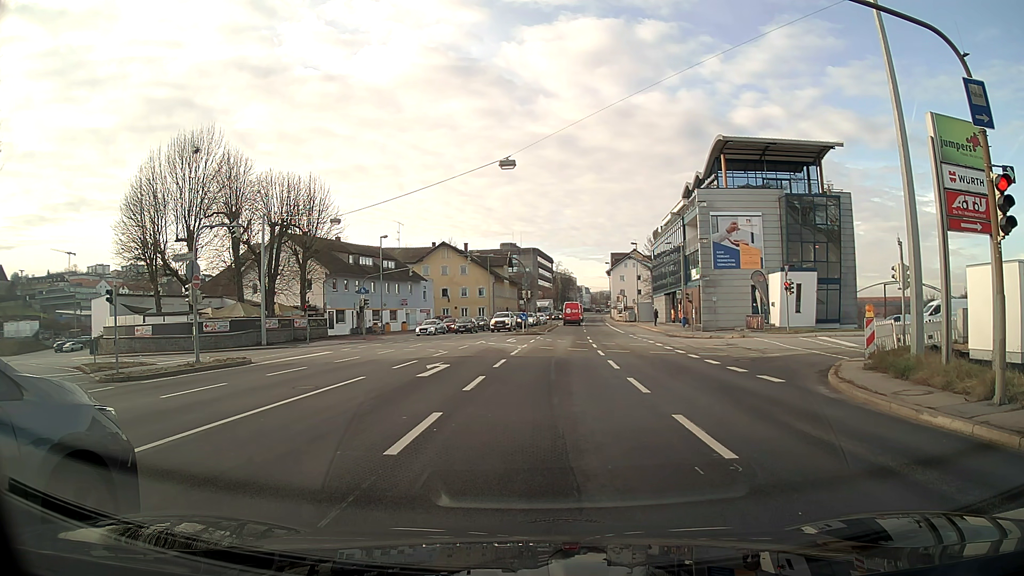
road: primary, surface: asphalt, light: Day
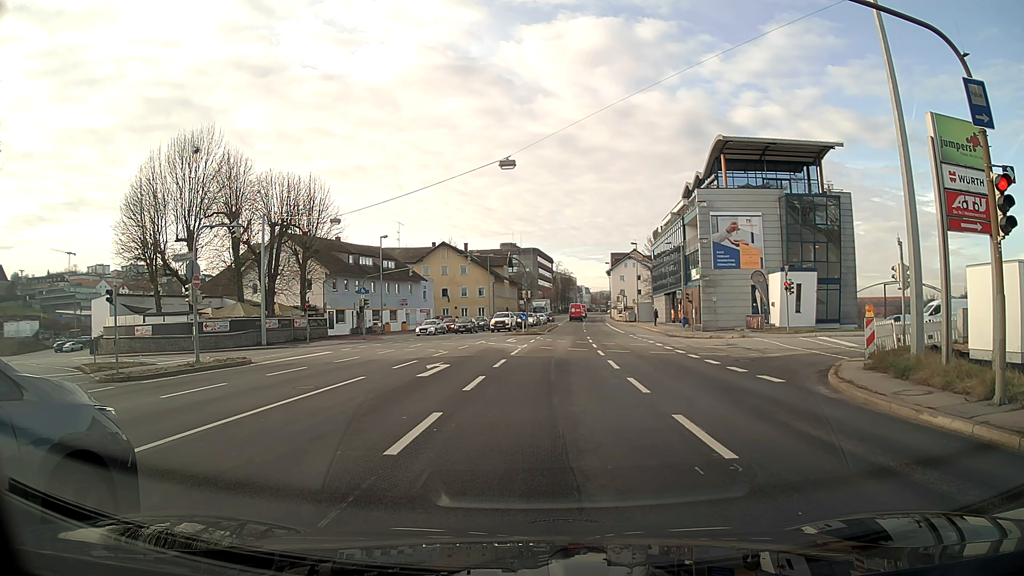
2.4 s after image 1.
(0.0, 0.0) m; 0°
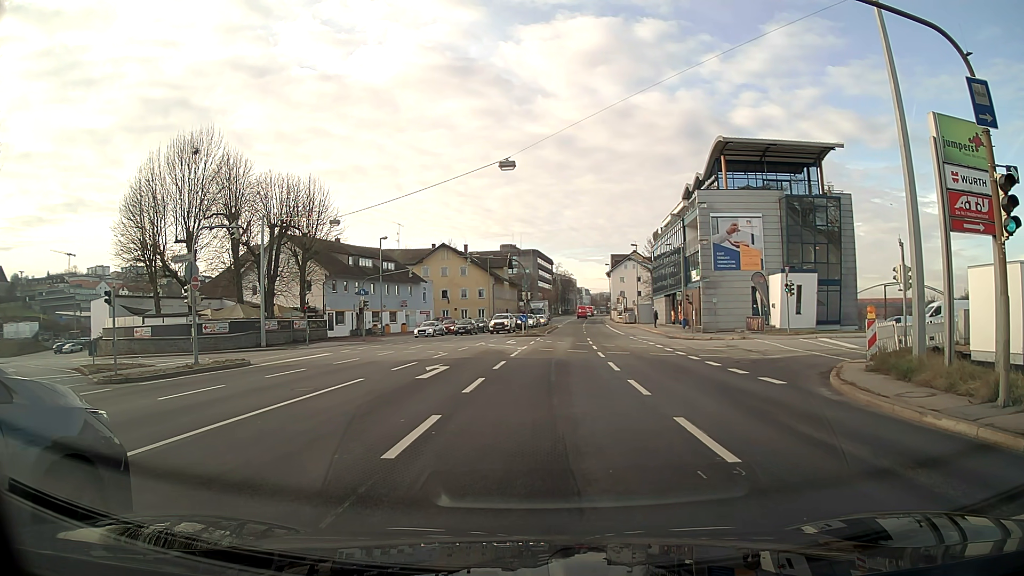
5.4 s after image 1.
(0.0, +0.1) m; 0°
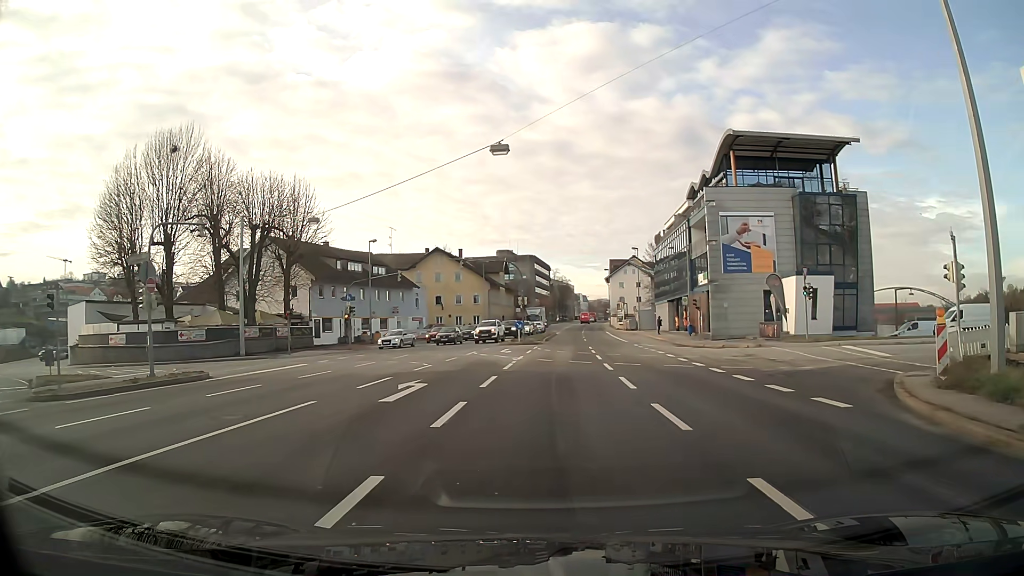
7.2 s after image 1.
(0.0, +3.8) m; +1°
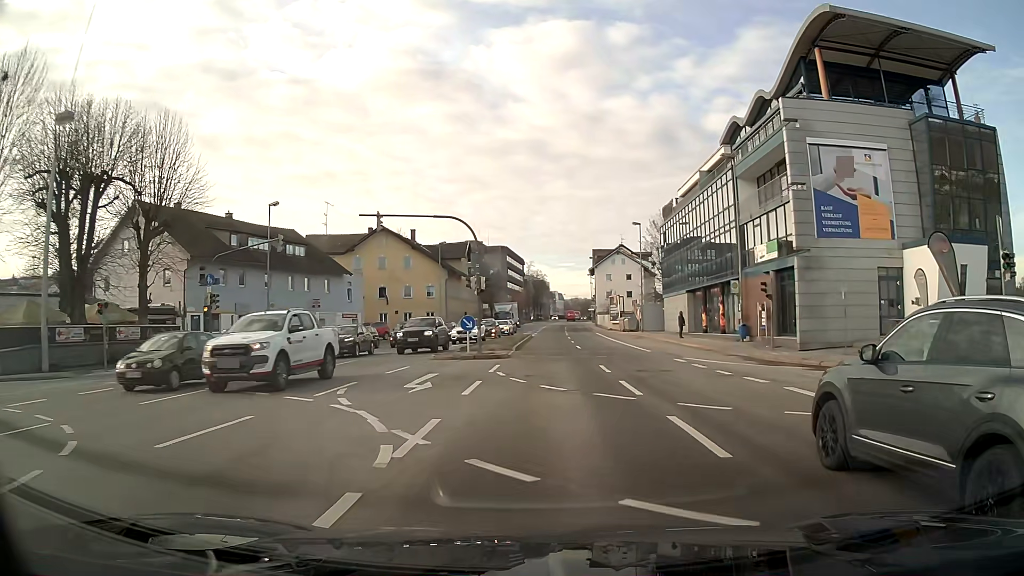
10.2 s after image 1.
(+0.4, +21.1) m; +2°
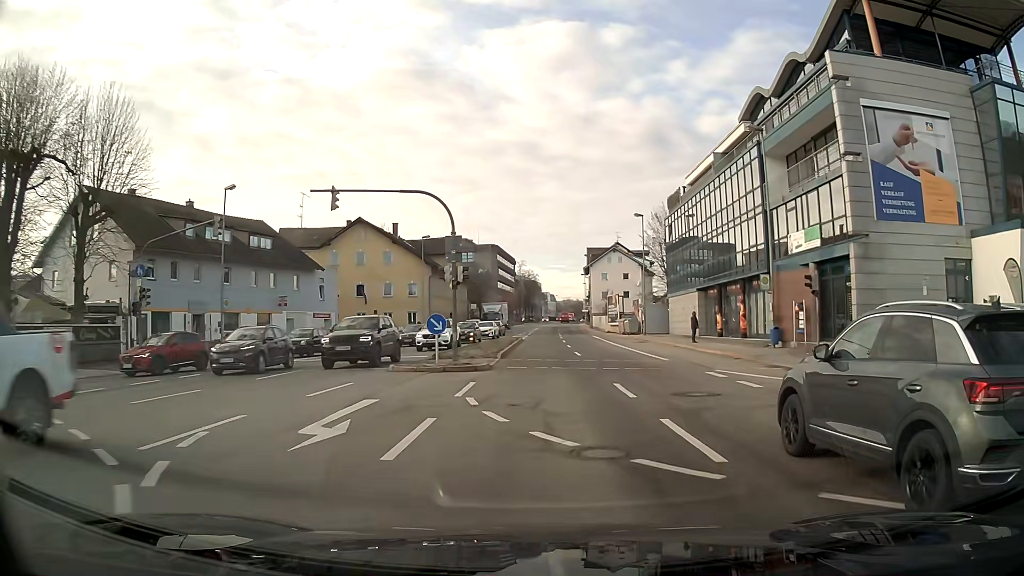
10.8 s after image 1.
(0.0, +6.3) m; +1°
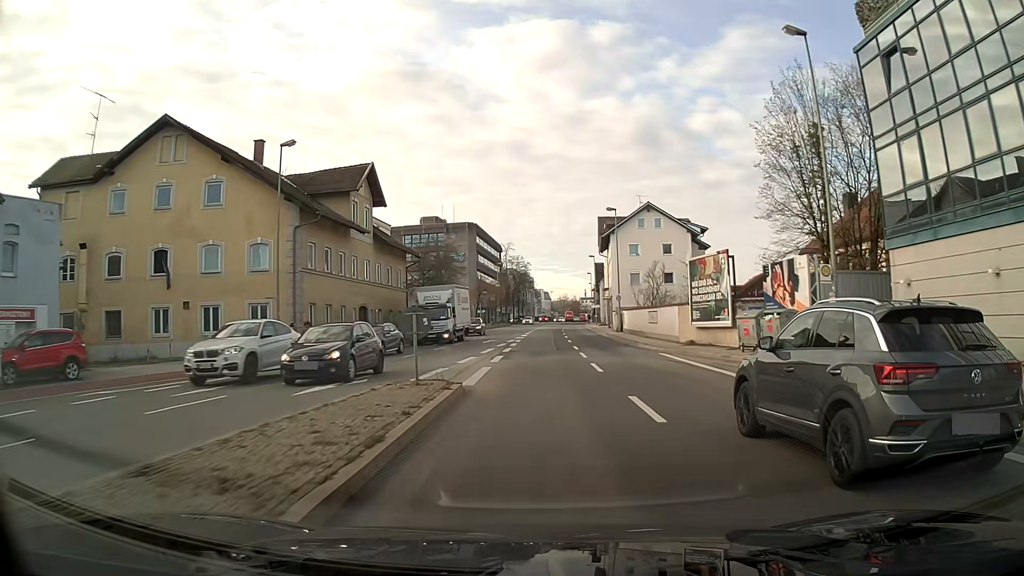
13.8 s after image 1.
(+0.2, +38.4) m; 0°
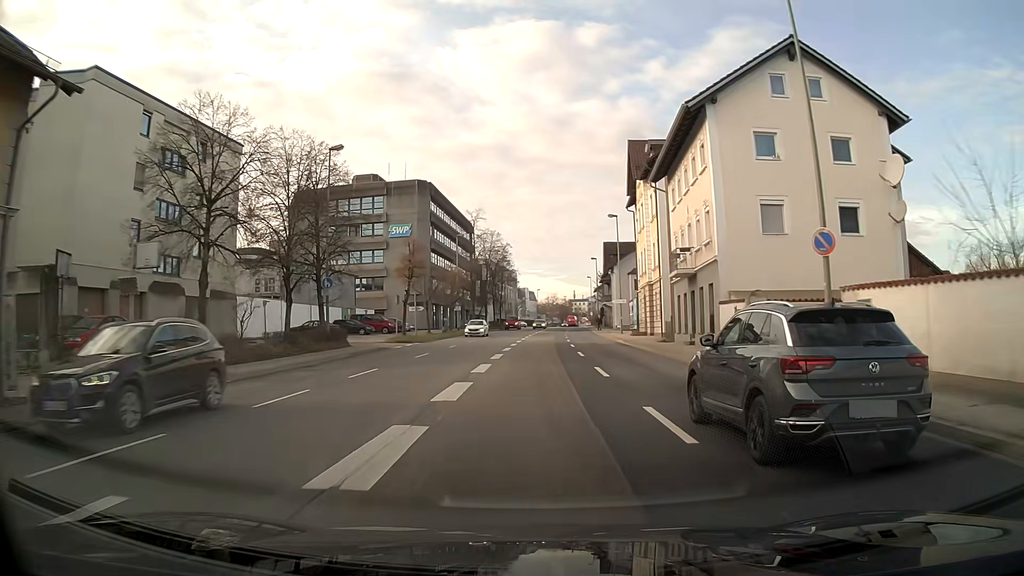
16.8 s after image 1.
(+0.5, +41.0) m; +2°
(0, +10) (0, +20) (0, +30) (+1, +40) (+1, +50) (+1, +60) (+2, +70) (+2, +80) (+3, +90) (+3, +100) m
